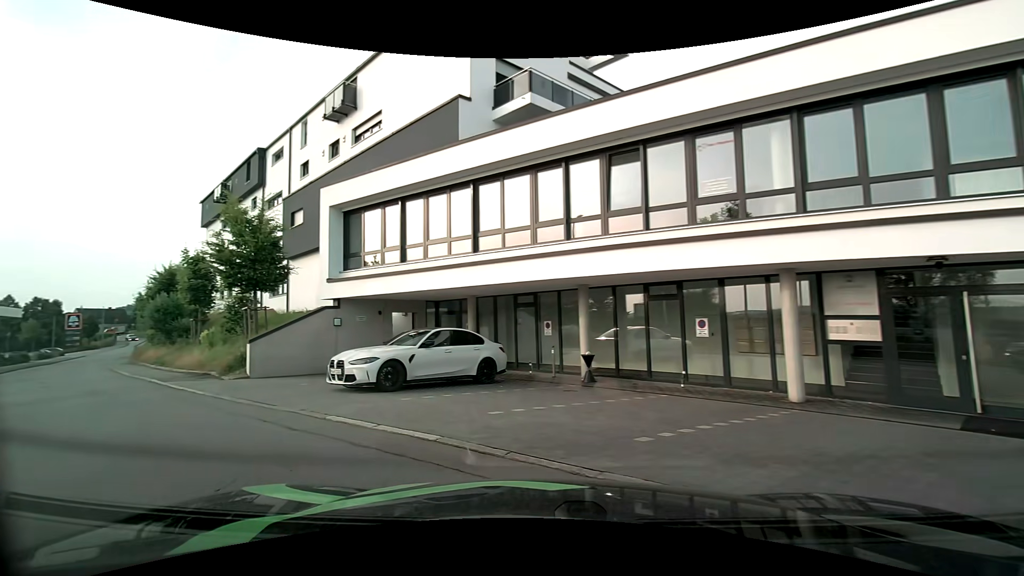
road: residential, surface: asphalt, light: Day
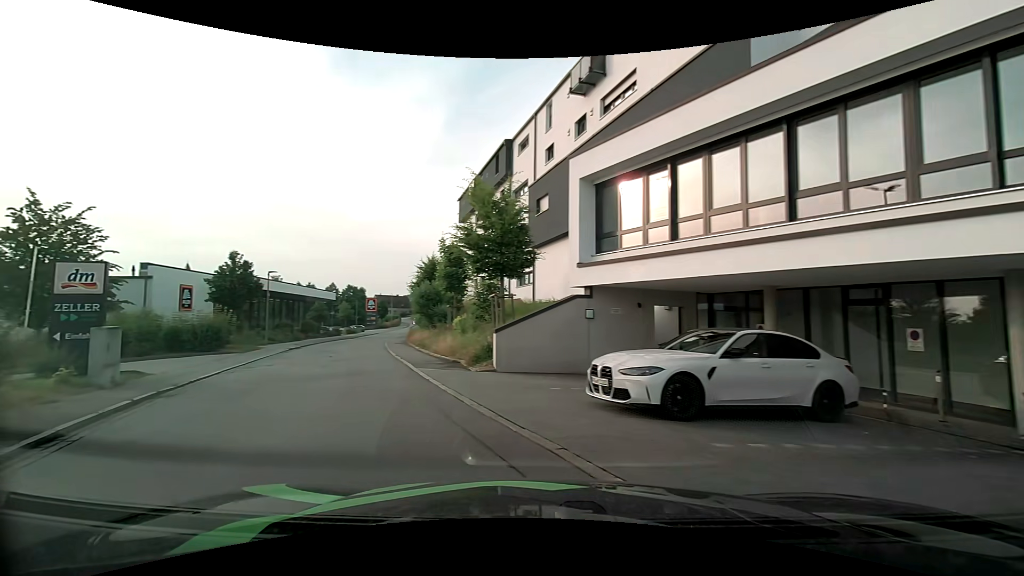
(-0.7, +3.6) m; -24°
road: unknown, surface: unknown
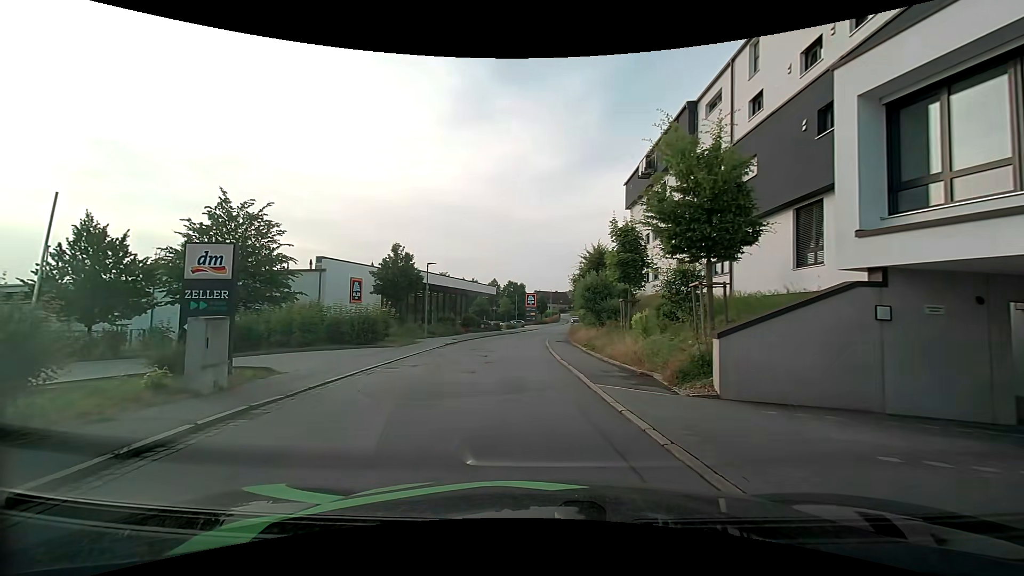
(-0.8, +4.5) m; -17°
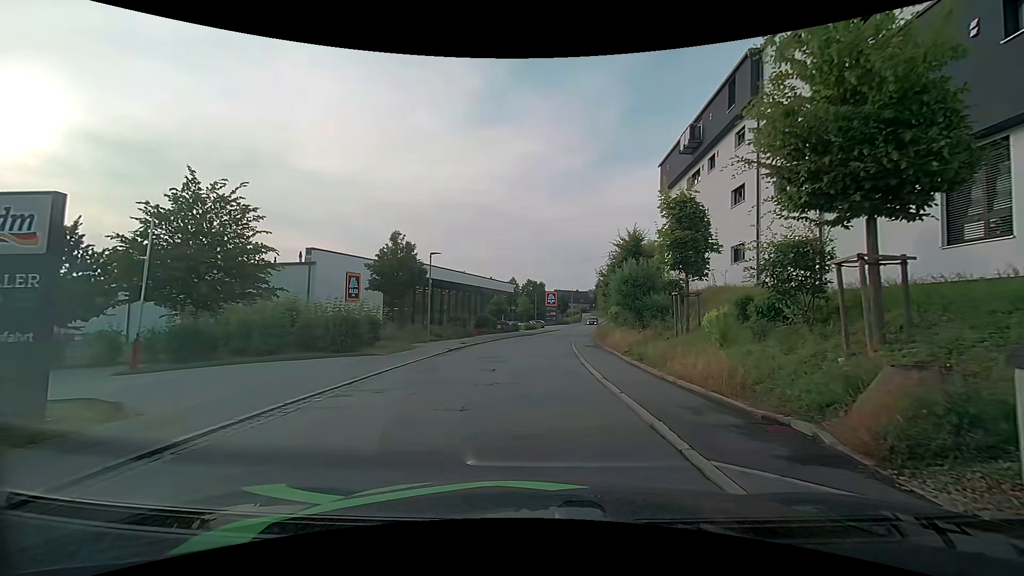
(-0.1, +5.4) m; -1°
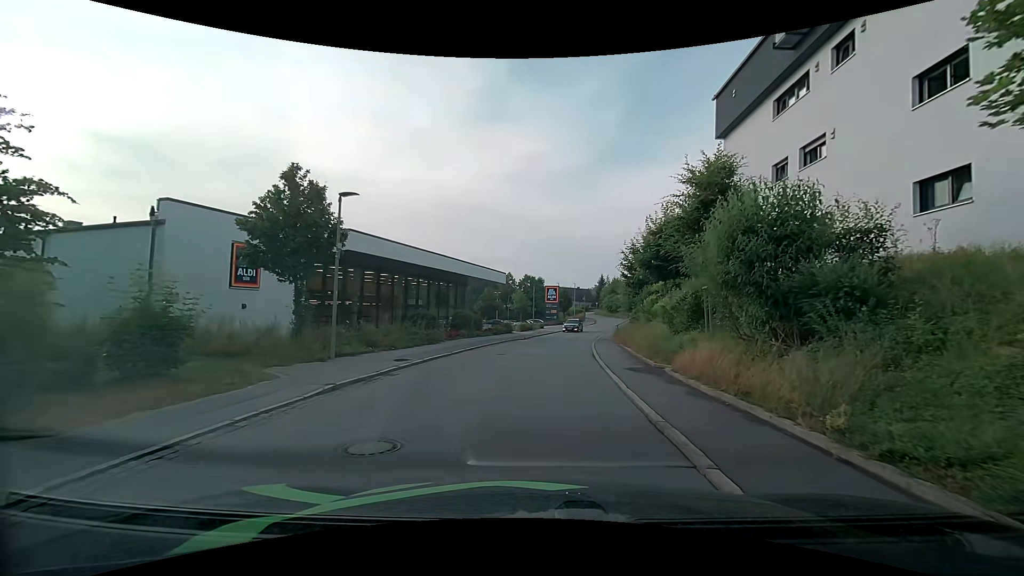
(-0.1, +13.1) m; 0°
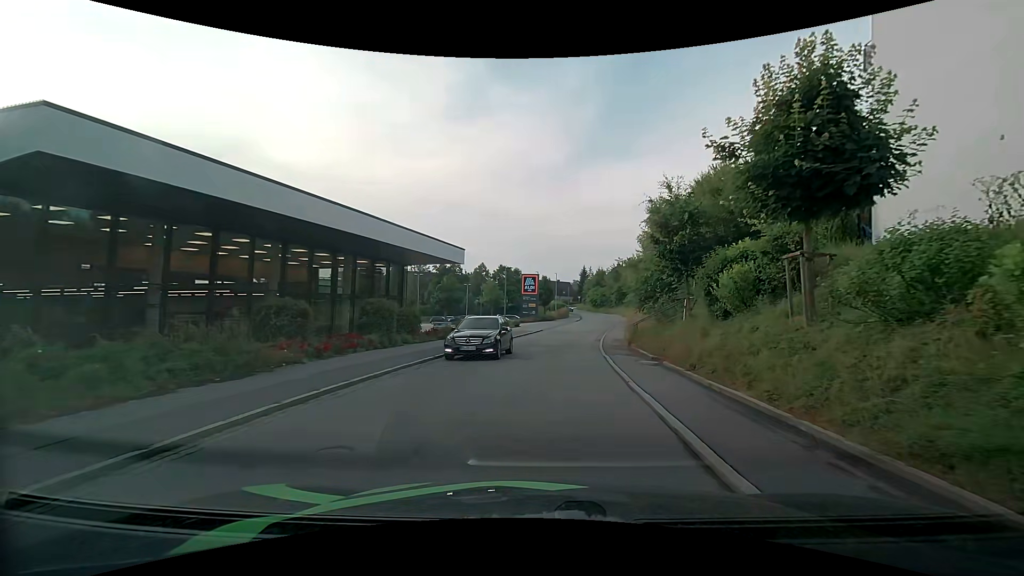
(+0.2, +14.7) m; +1°
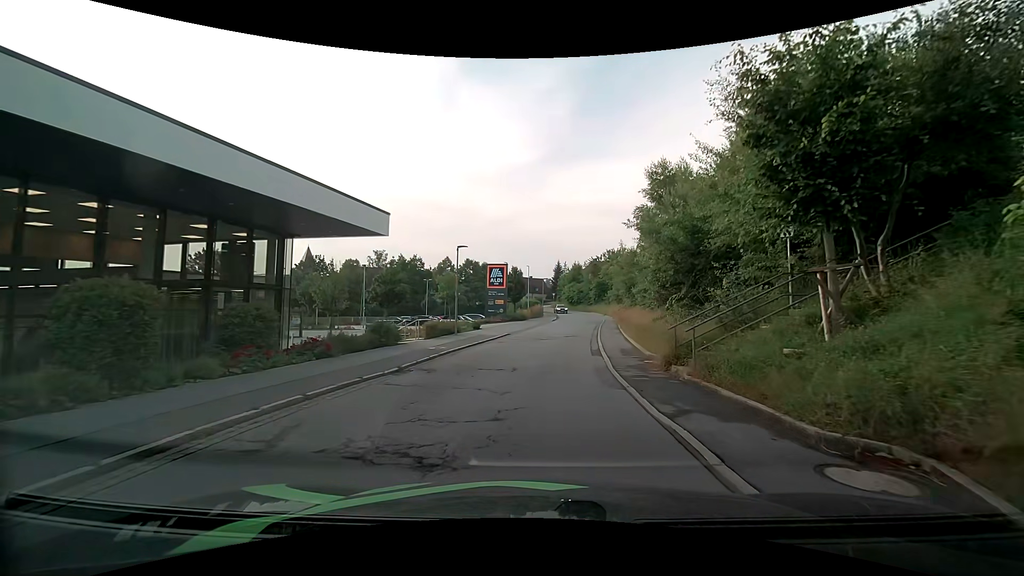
(+0.4, +11.8) m; +4°
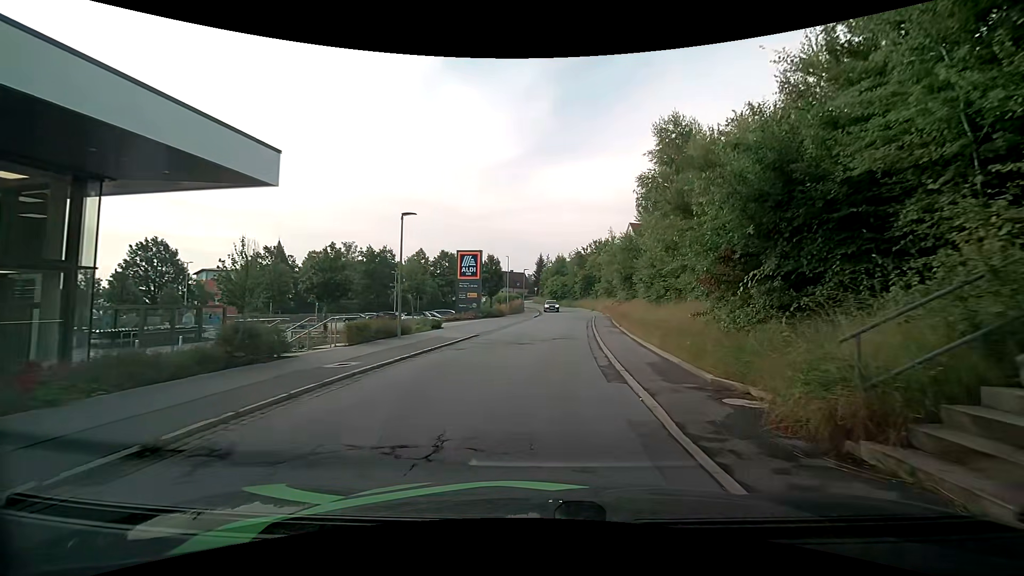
(+0.2, +8.1) m; +2°
(0, +10) (+1, +20) (+2, +30) (+3, +40) (+4, +50) (+4, +60) (+4, +70) (+3, +80) (+1, +90) (-2, +99) m
